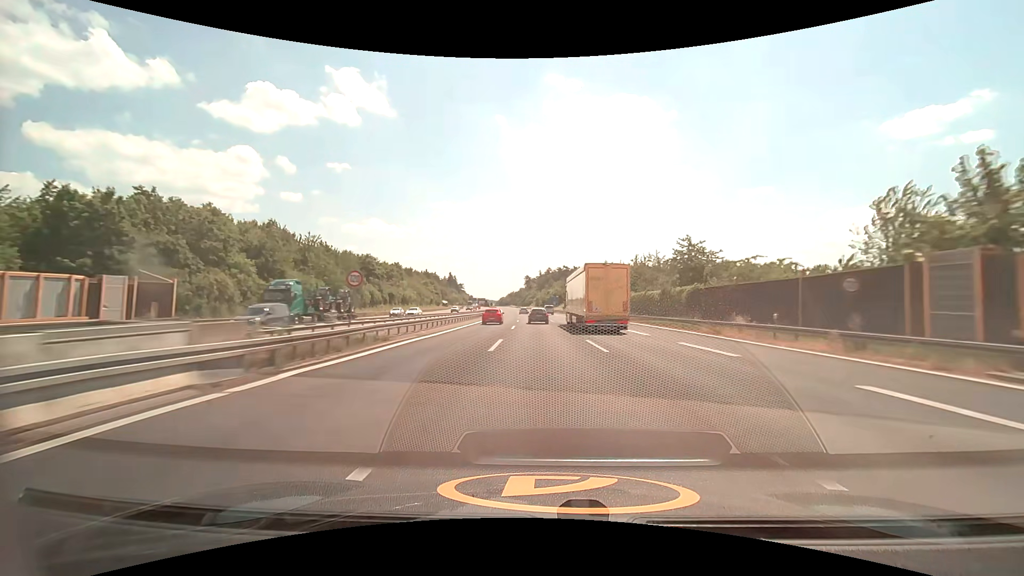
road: motorway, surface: asphalt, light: Day
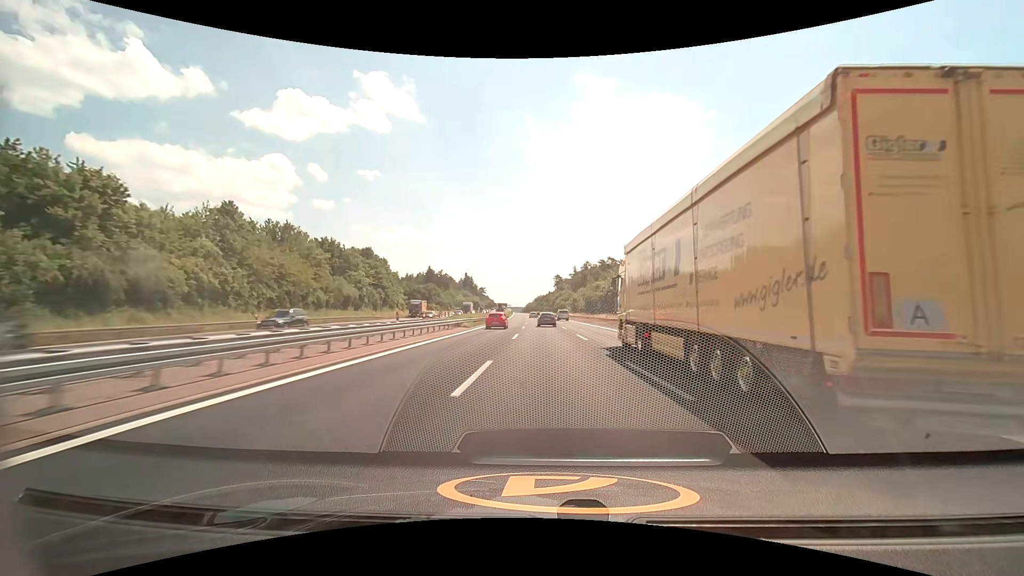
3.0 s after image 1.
(-2.6, +97.6) m; -3°
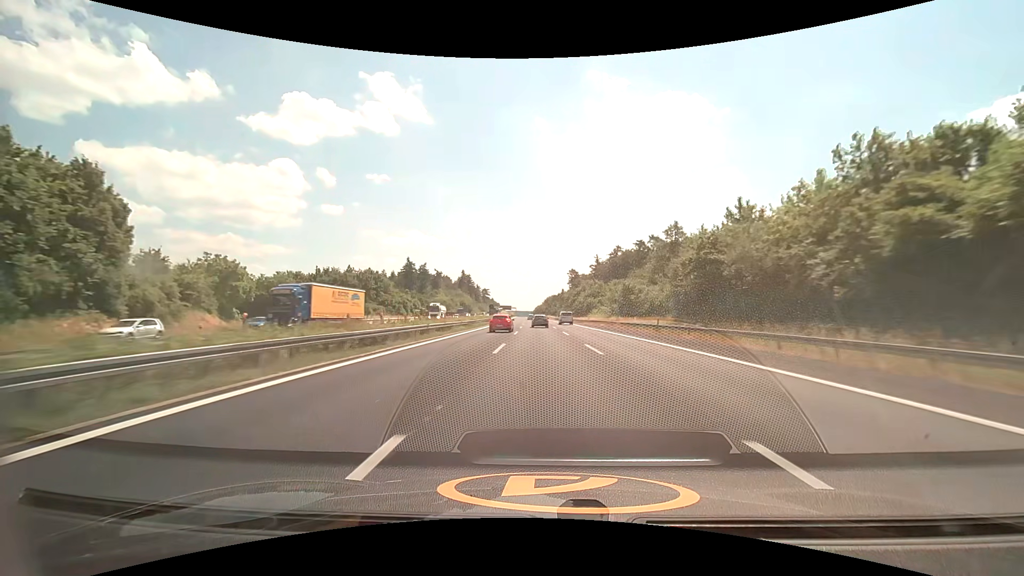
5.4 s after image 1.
(-0.7, +80.4) m; -1°
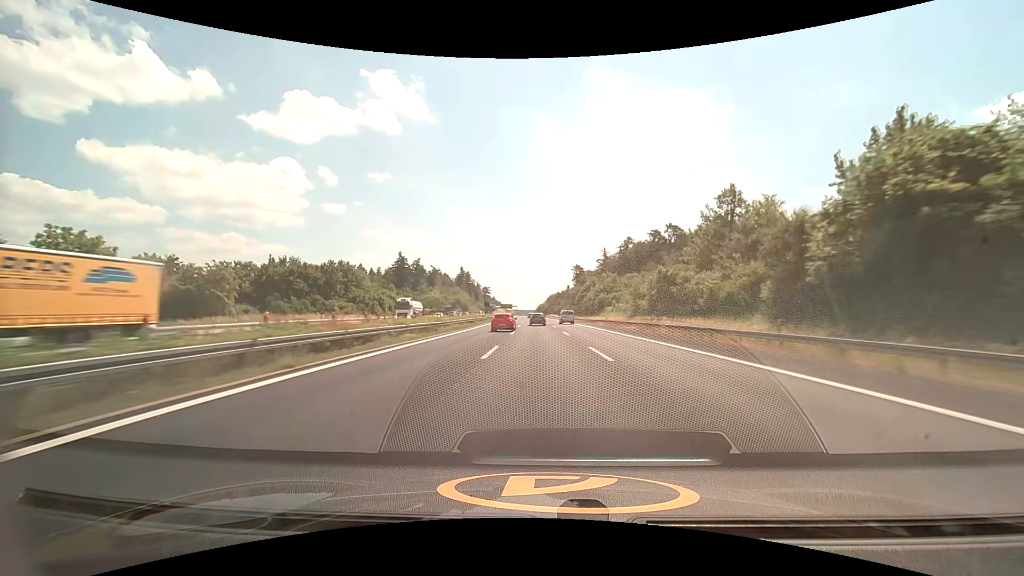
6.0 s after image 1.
(0.0, +20.6) m; 0°
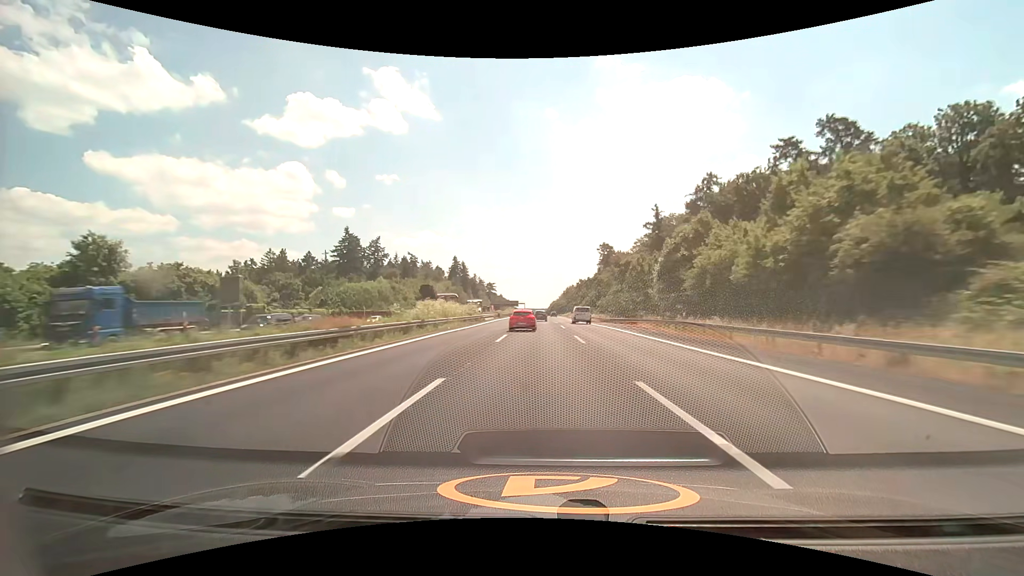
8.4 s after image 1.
(-0.9, +82.6) m; -1°
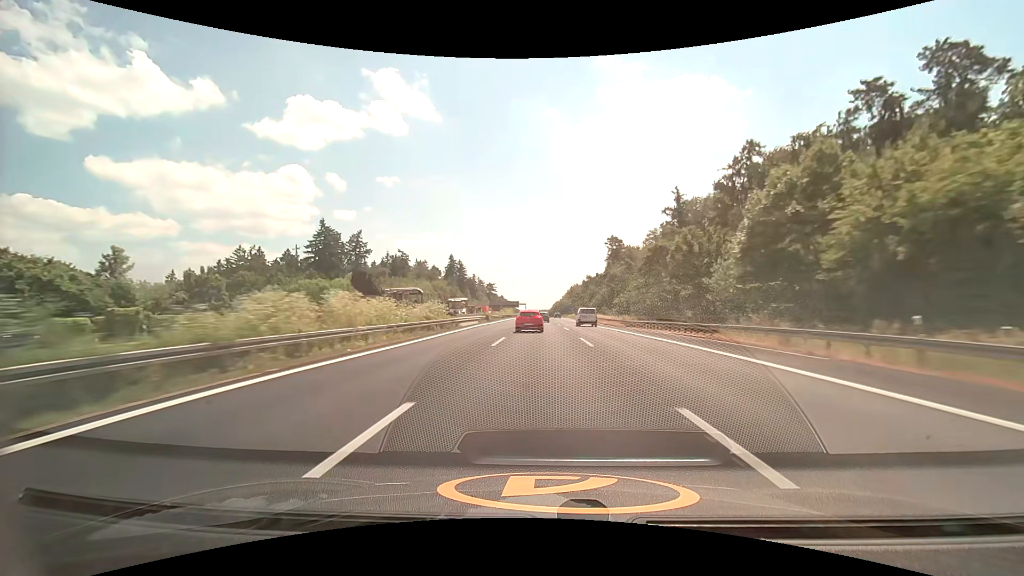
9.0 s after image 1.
(0.0, +20.5) m; 0°
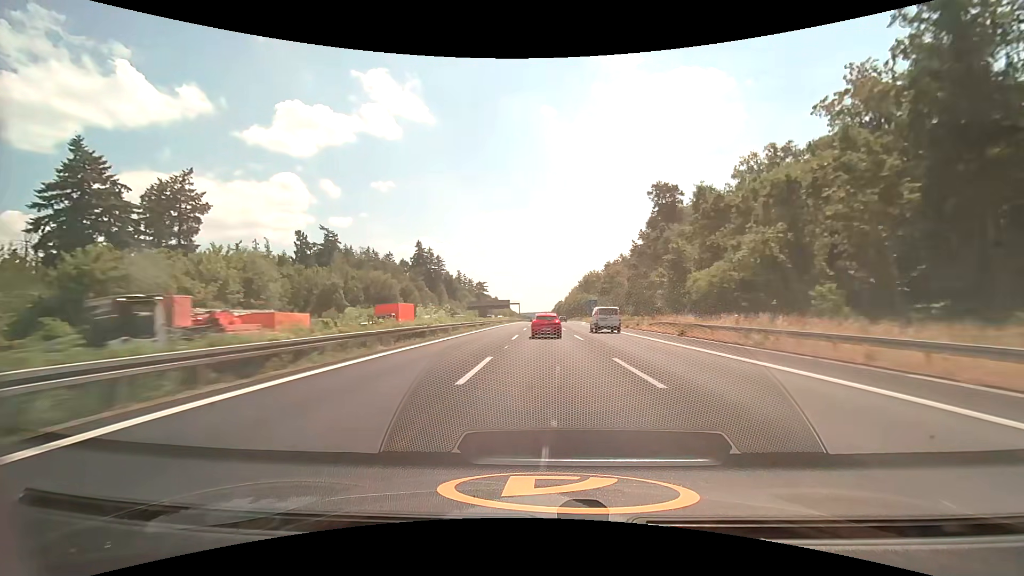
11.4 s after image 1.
(-0.3, +81.1) m; 0°
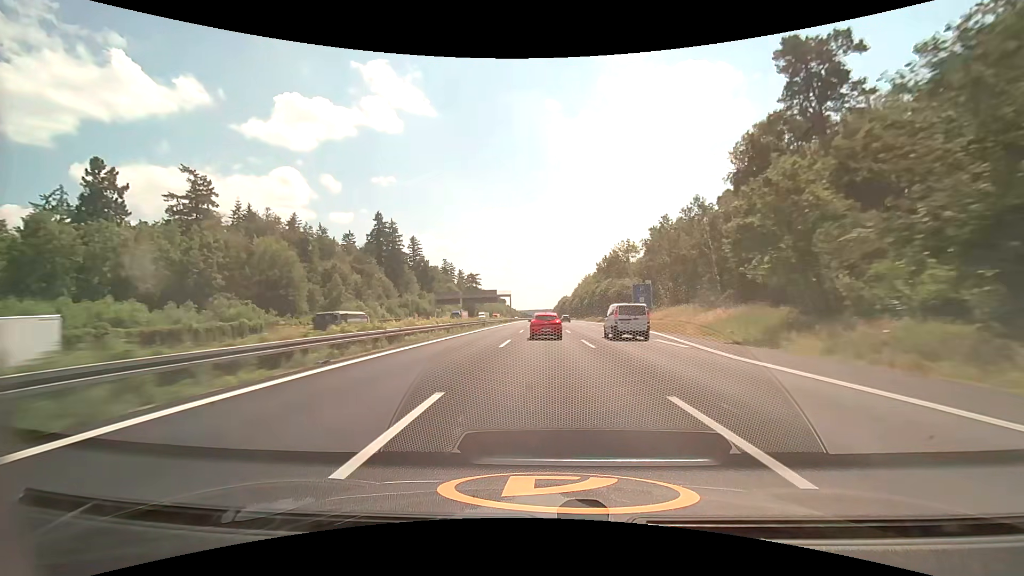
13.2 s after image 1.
(0.0, +60.7) m; 0°
(0, +10) (0, +20) (0, +30) (0, +40) (0, +50) (0, +60) (0, +70) (0, +80) (0, +90) (0, +100) m
